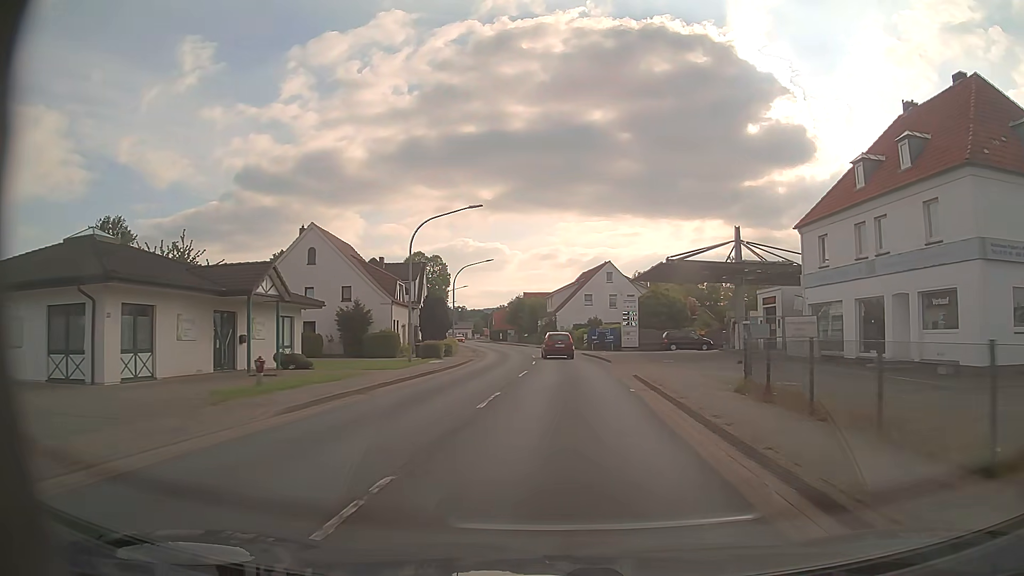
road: primary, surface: asphalt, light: Day
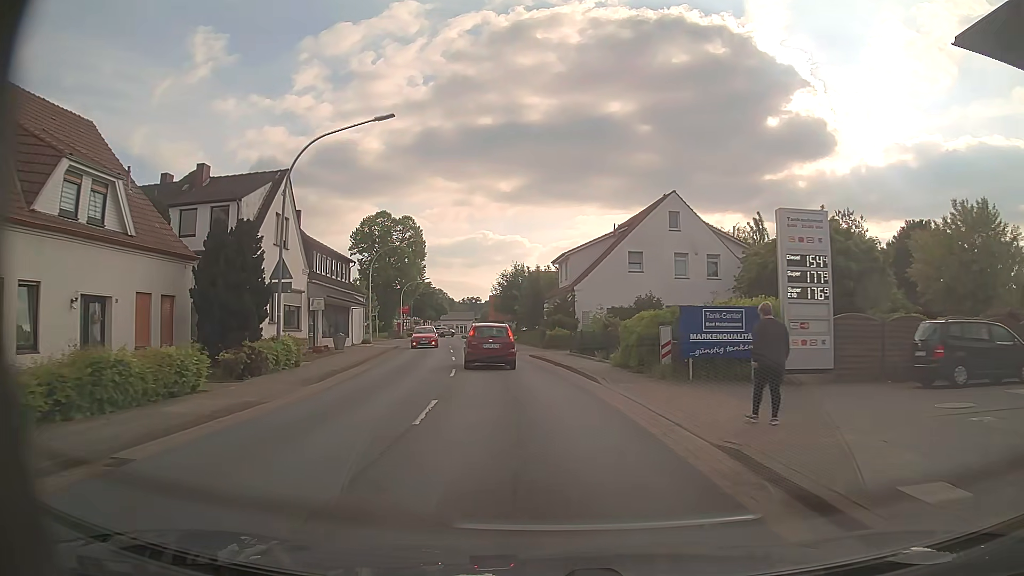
(+1.1, +39.4) m; -1°
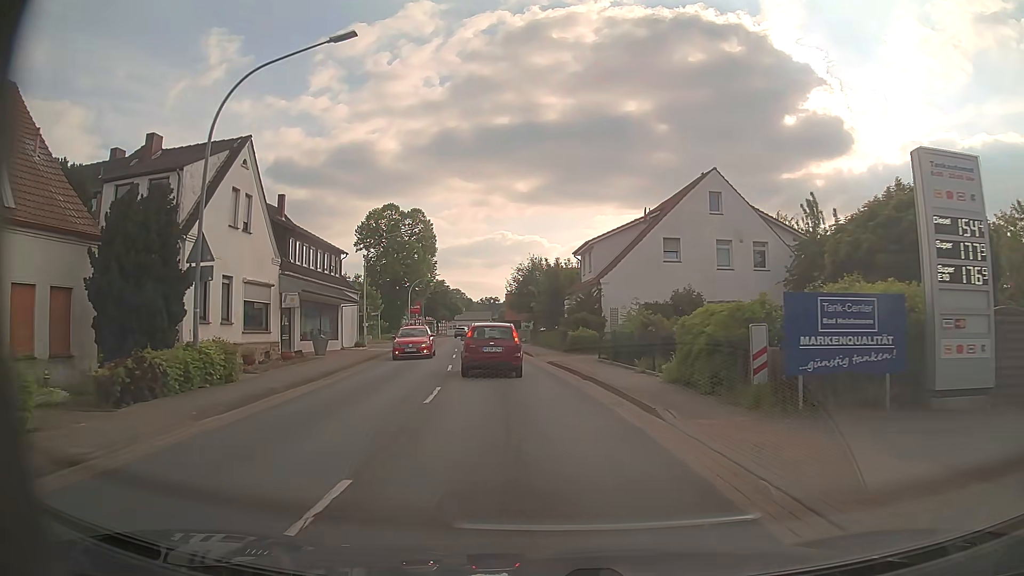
(0.0, +6.3) m; -1°
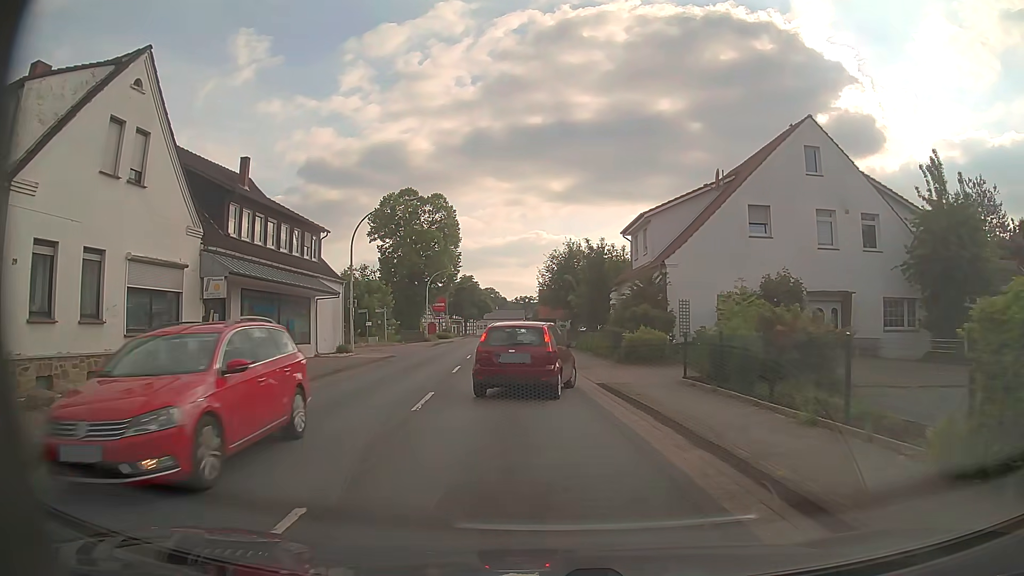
(-0.3, +9.8) m; -3°
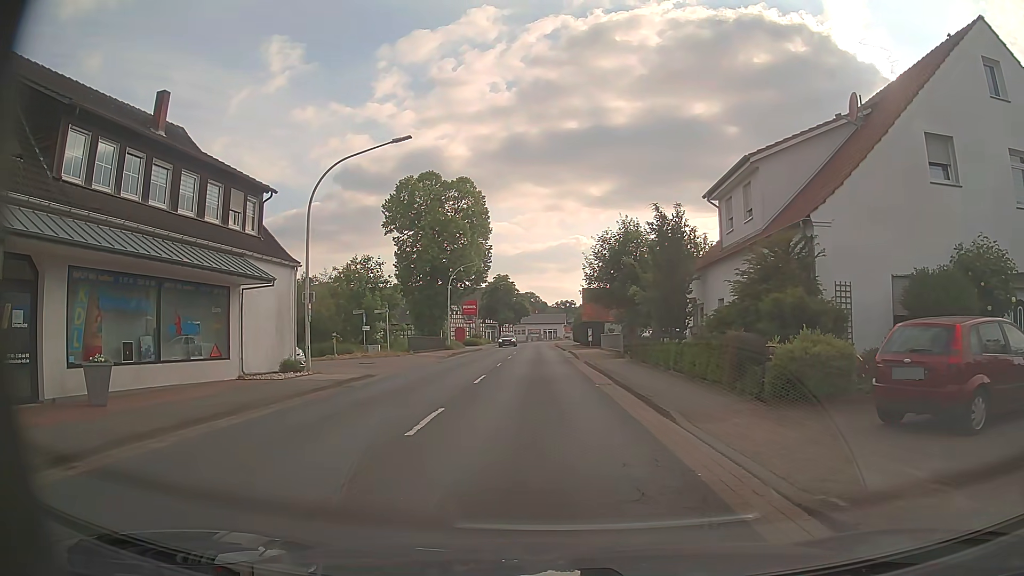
(-0.3, +10.9) m; -4°
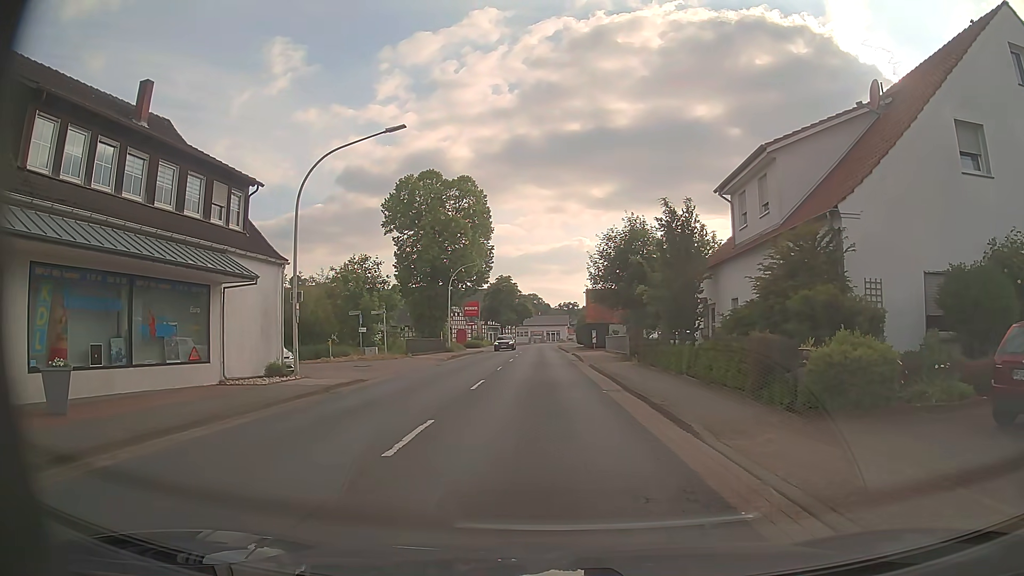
(0.0, +1.4) m; +1°
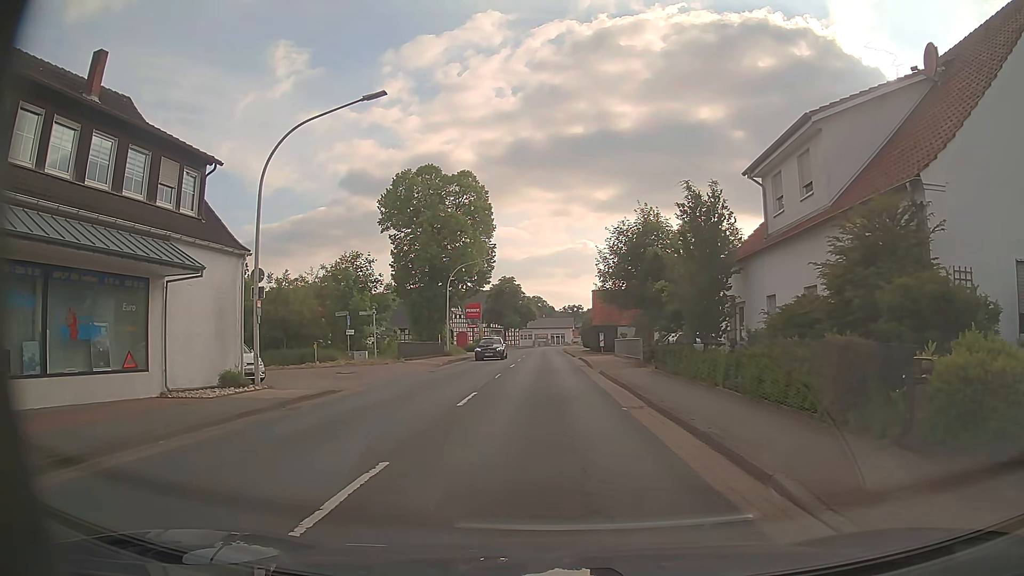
(-0.1, +3.4) m; -1°
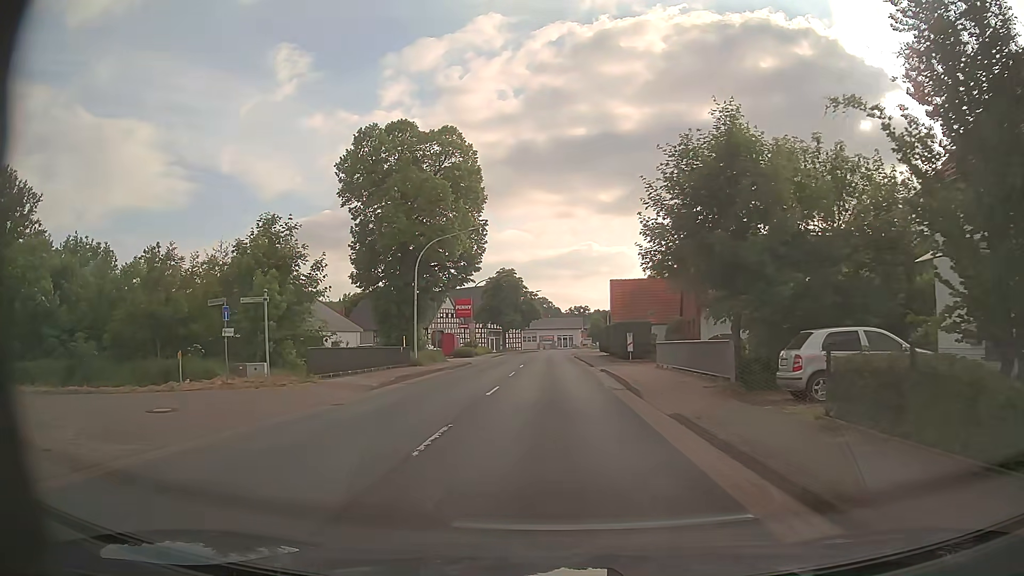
(-0.1, +15.1) m; 0°
(0, +10) (0, +20) (0, +30) (0, +40) (0, +50) (0, +60) (0, +70) (+1, +80) (+4, +89) (+9, +98) m
